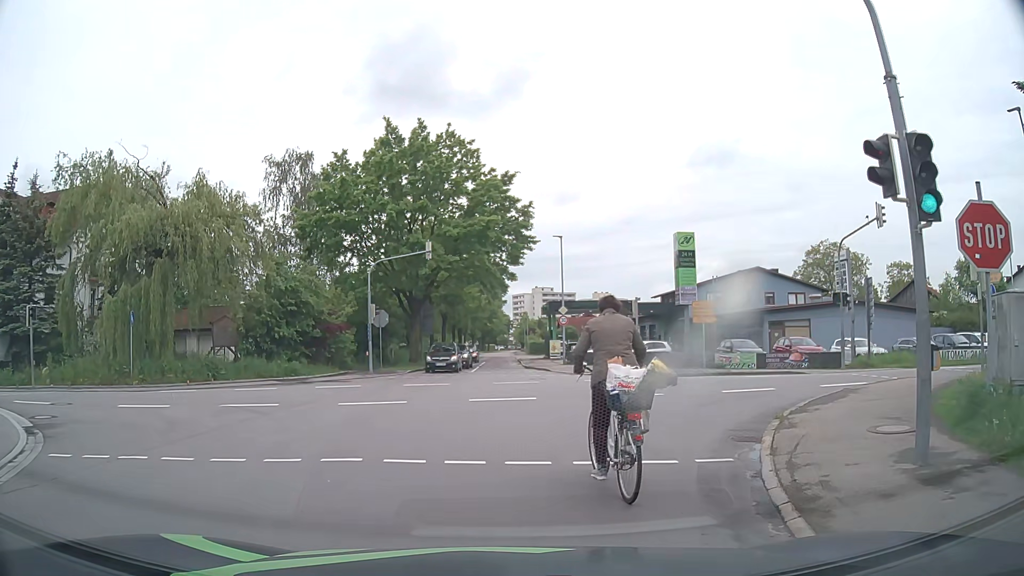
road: tertiary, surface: asphalt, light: Day
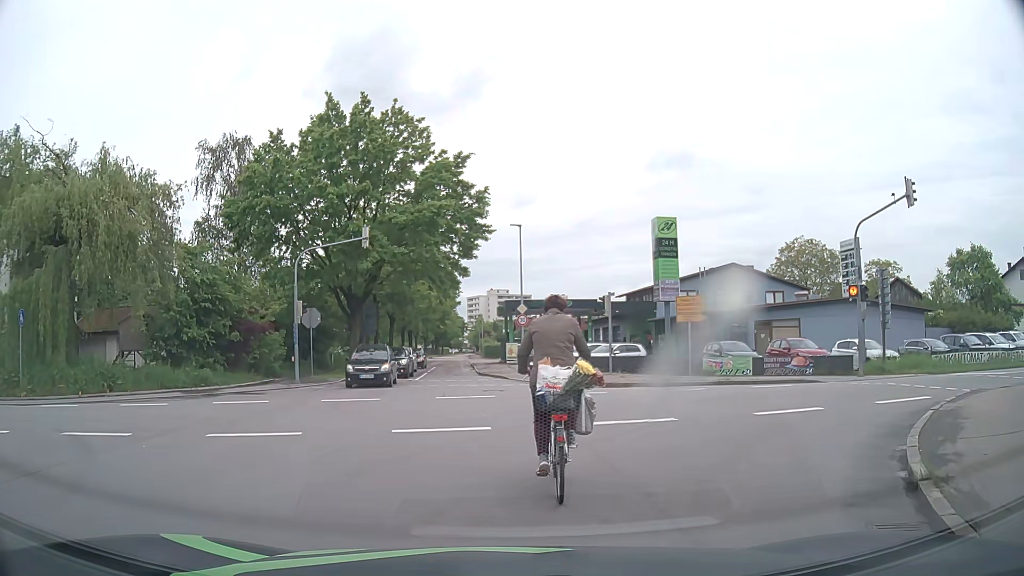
(+0.2, +5.1) m; +6°
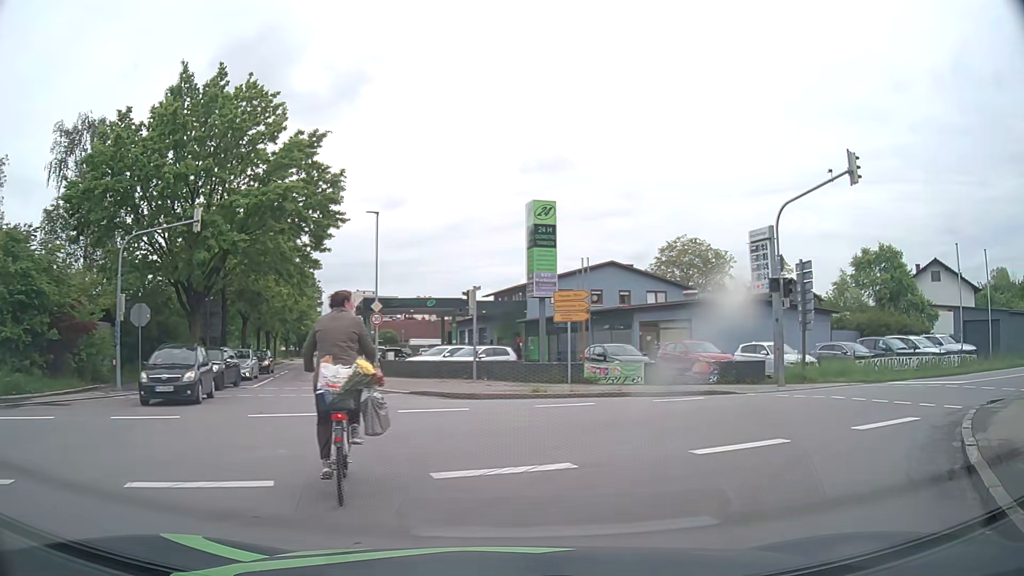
(+0.3, +4.3) m; +11°
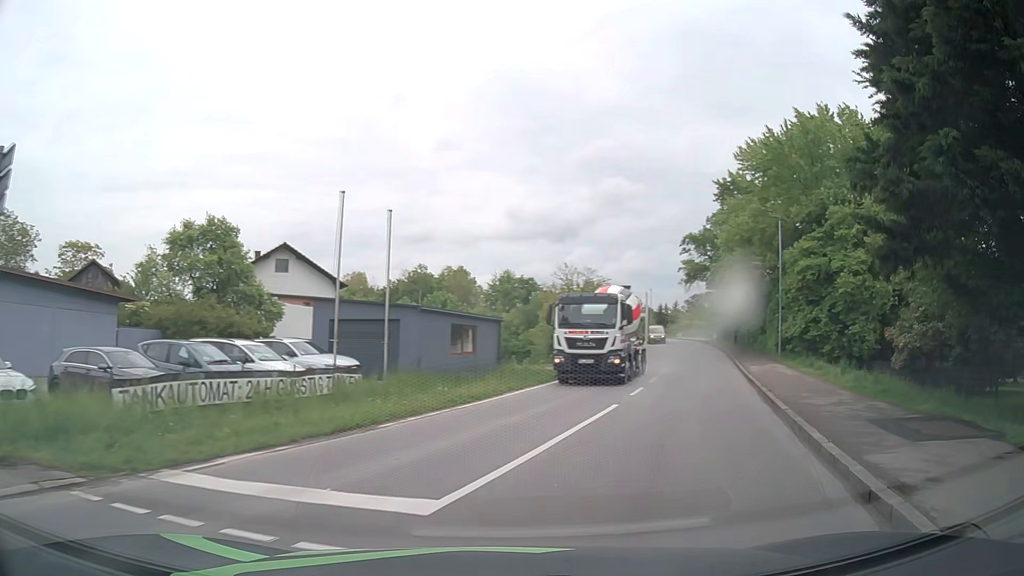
(+6.9, +12.9) m; +57°
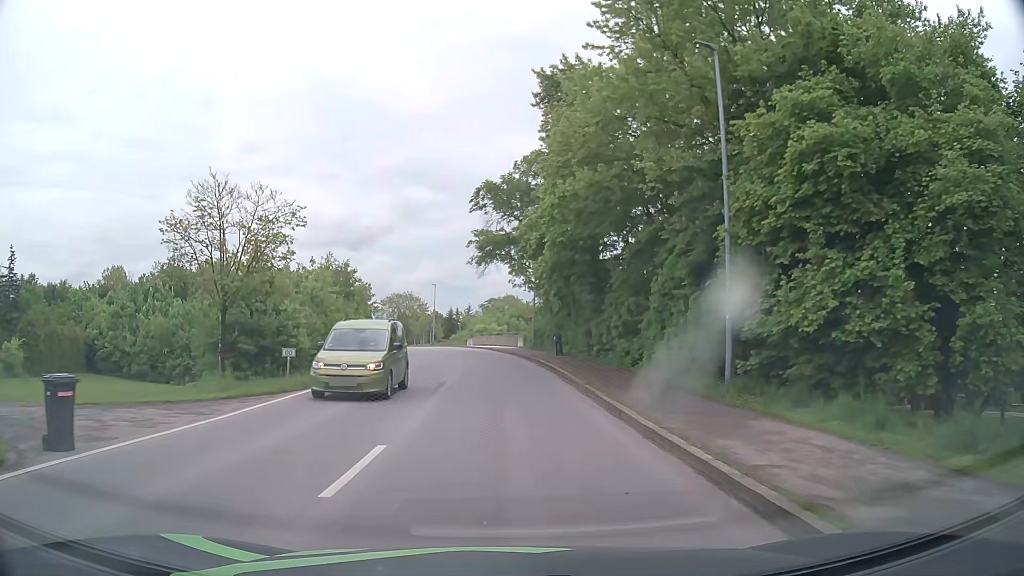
(+6.1, +24.5) m; +17°
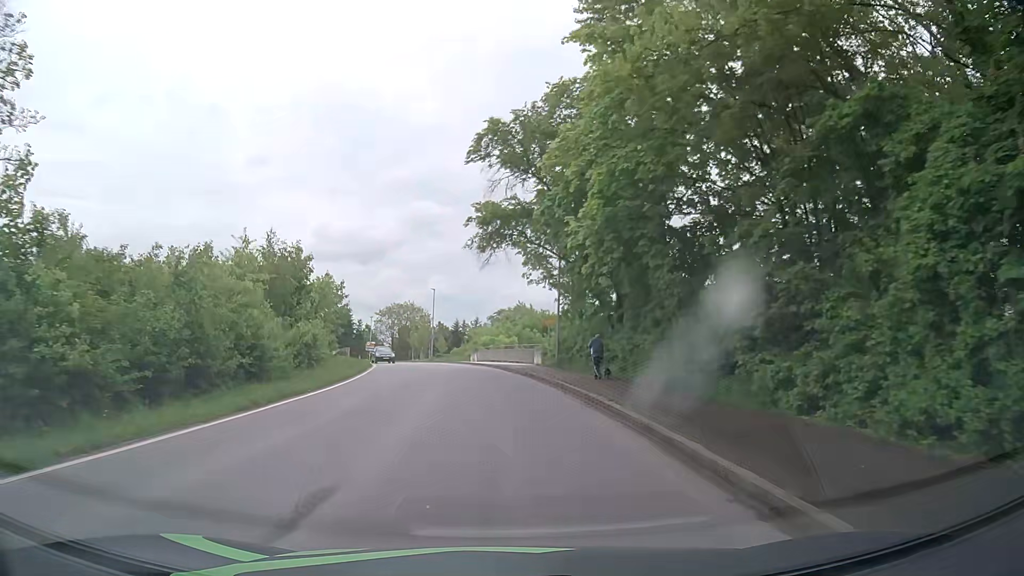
(-0.2, +14.2) m; -2°
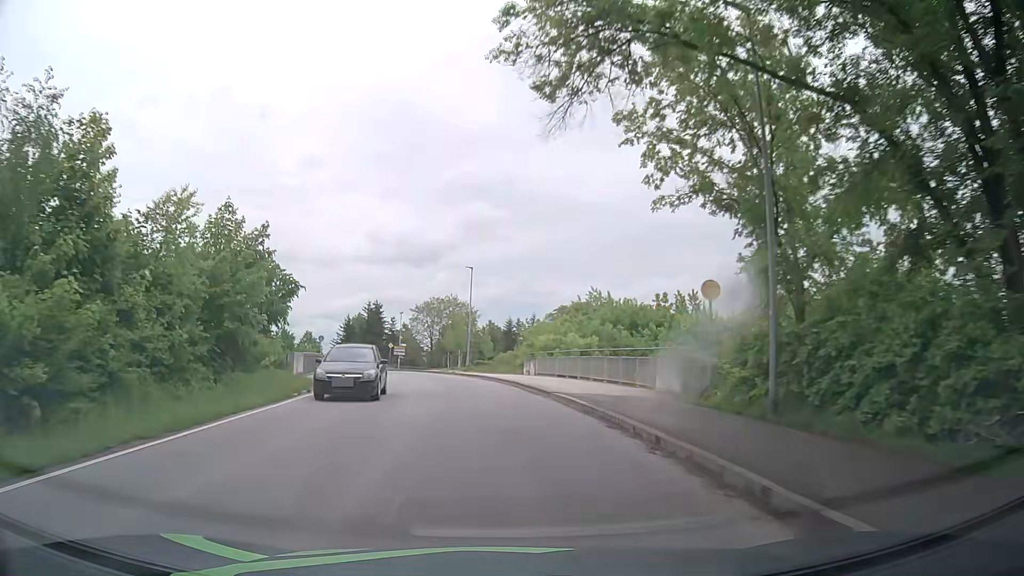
(-0.8, +23.9) m; -4°
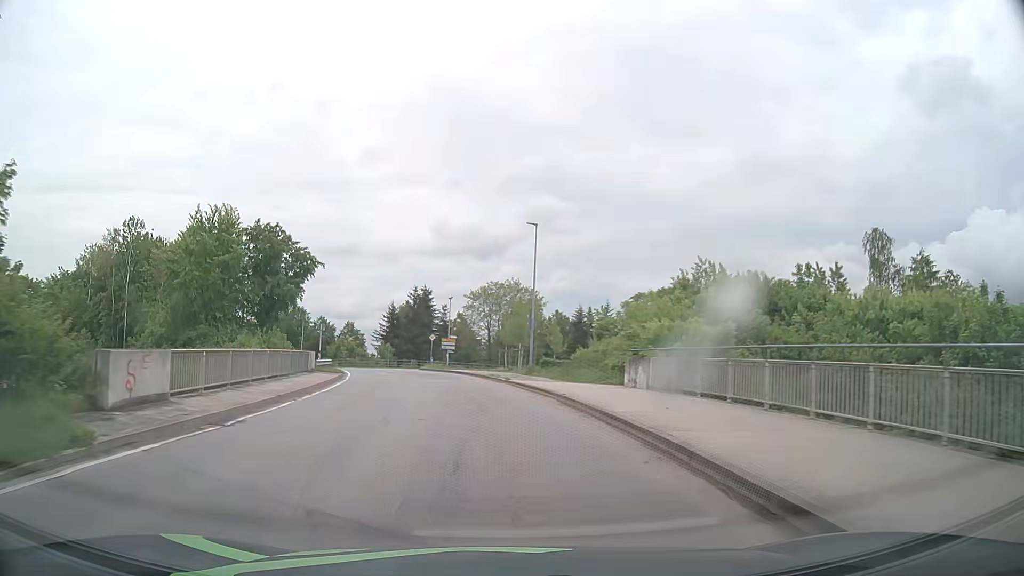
(-0.8, +16.6) m; -5°
(0, +10) (-1, +20) (-3, +30) (-5, +40) (-8, +49) (-11, +59) (-15, +68) (-19, +77) (-24, +85) (-30, +94) m
